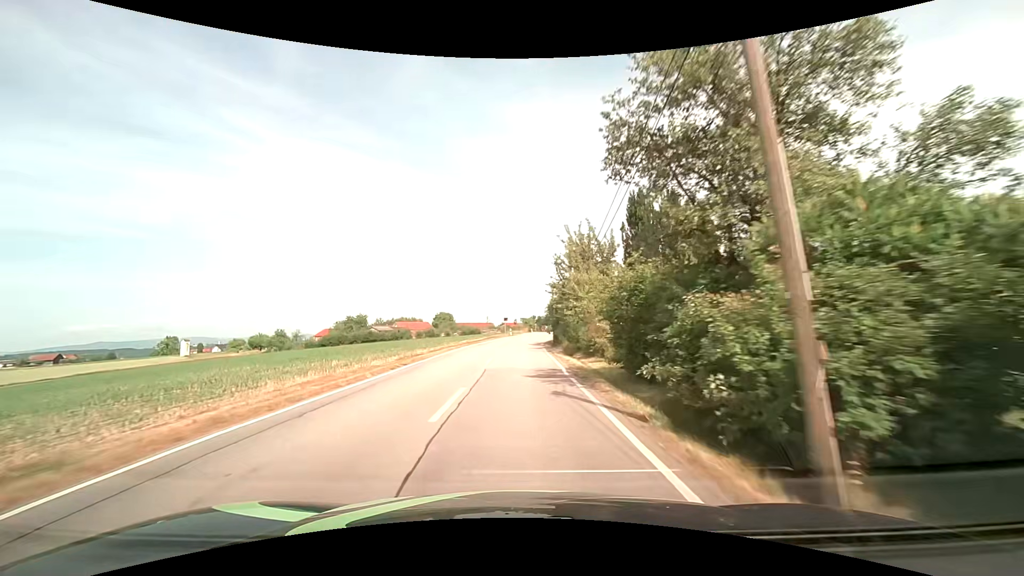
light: Day
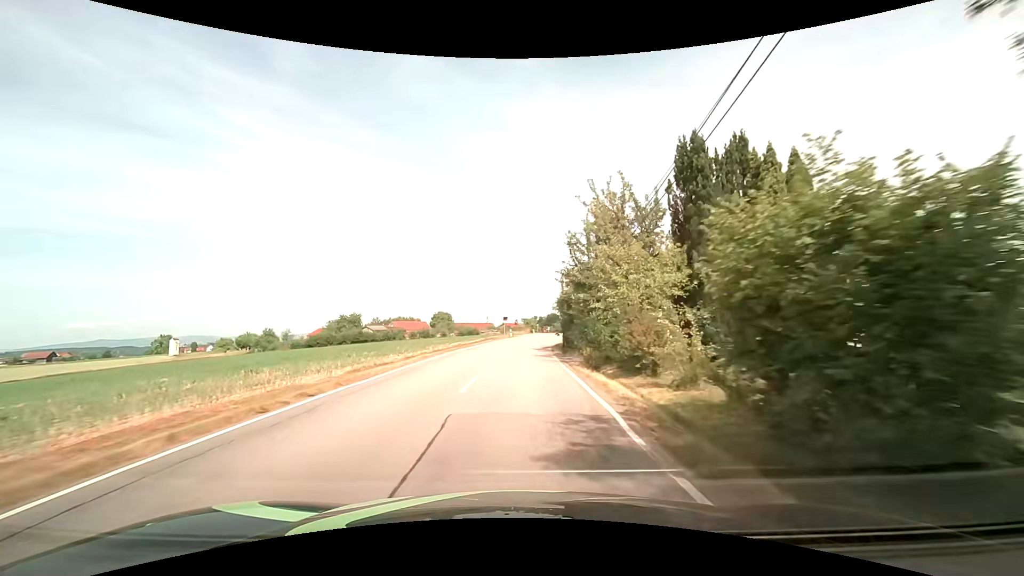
(0.0, +9.1) m; 0°
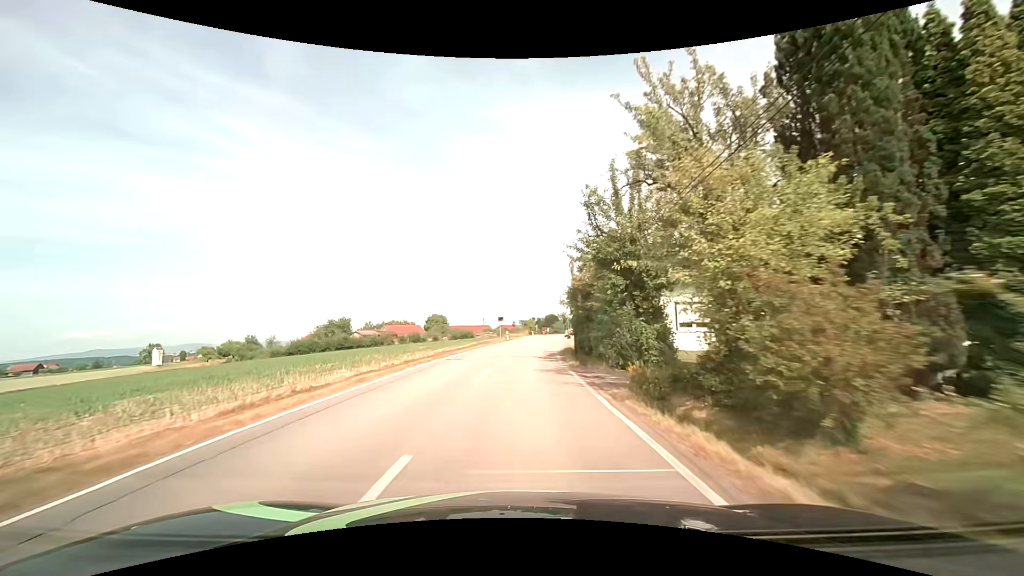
(+0.1, +9.1) m; +1°
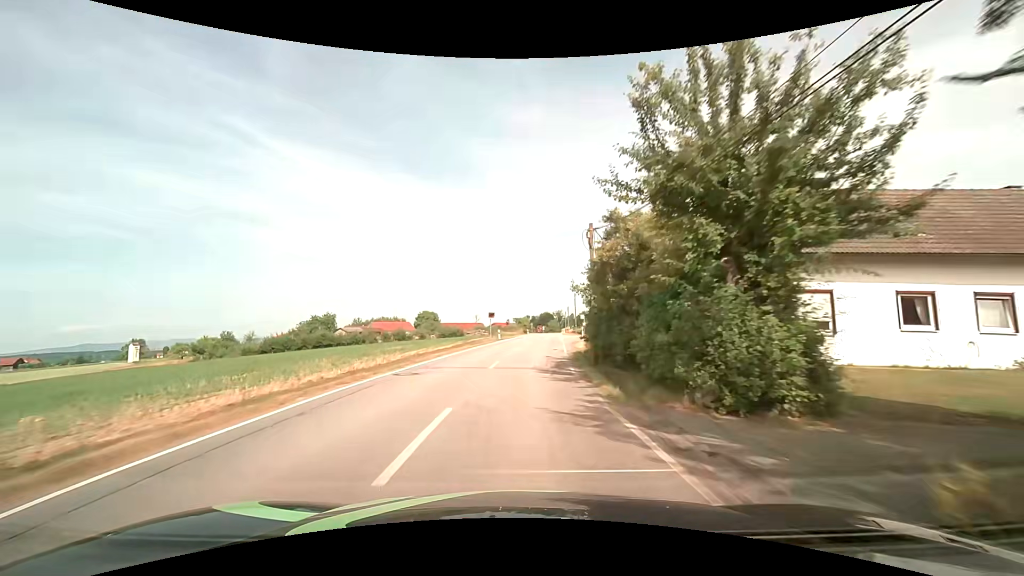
(0.0, +9.1) m; +1°
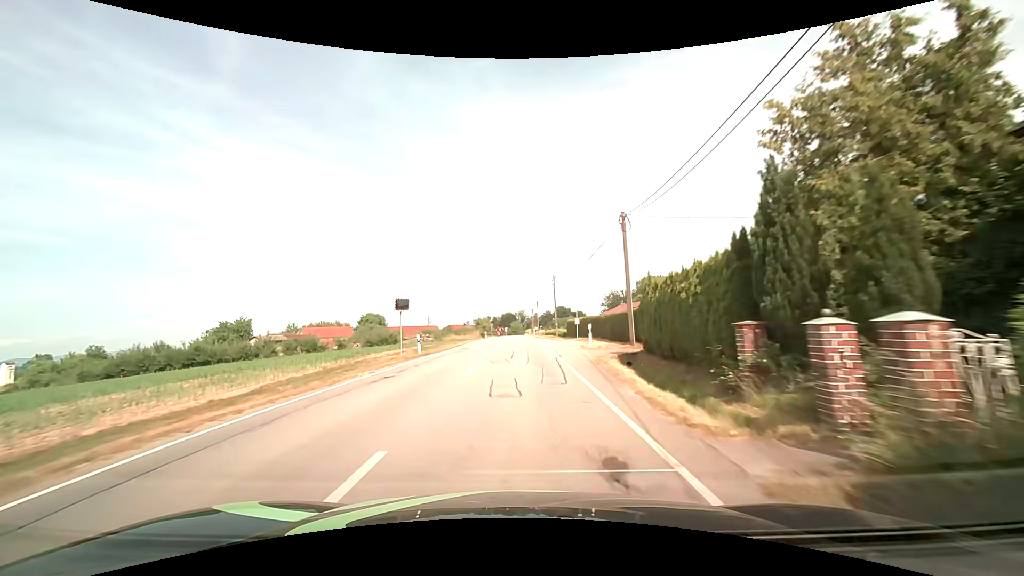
(+0.8, +27.2) m; +5°
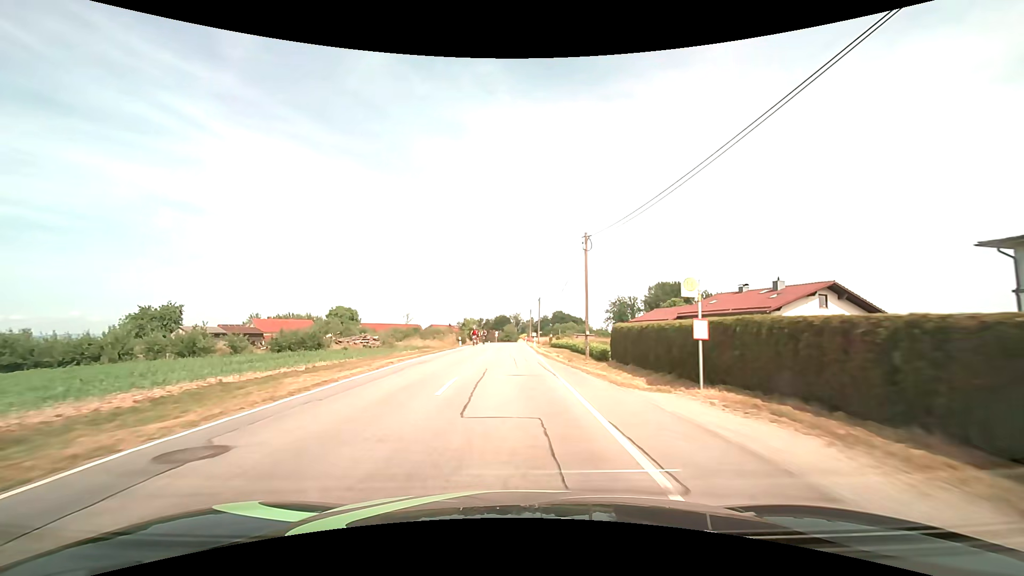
(+0.1, +27.2) m; 0°
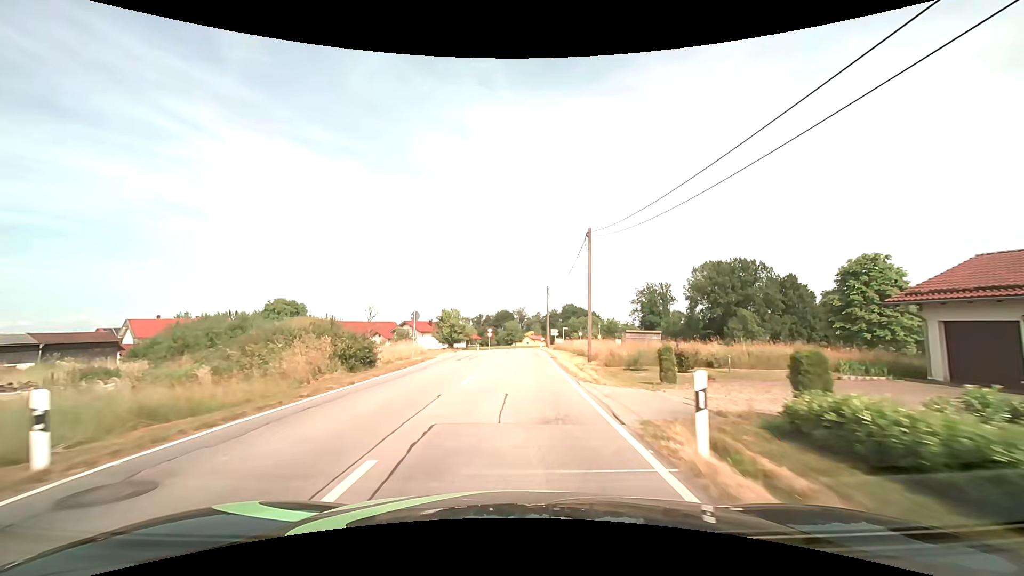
(0.0, +45.7) m; 0°
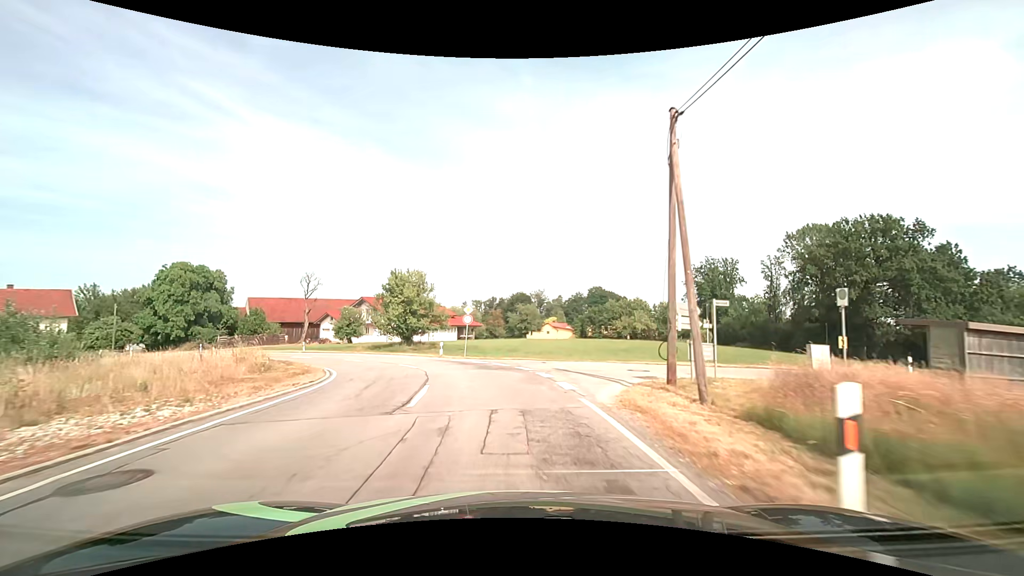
(+0.1, +42.2) m; -2°
(0, +10) (-2, +20) (-6, +29) (-11, +38) (-17, +45) (-25, +52) (-33, +58) (-41, +64) (-49, +70) (-56, +76) m
